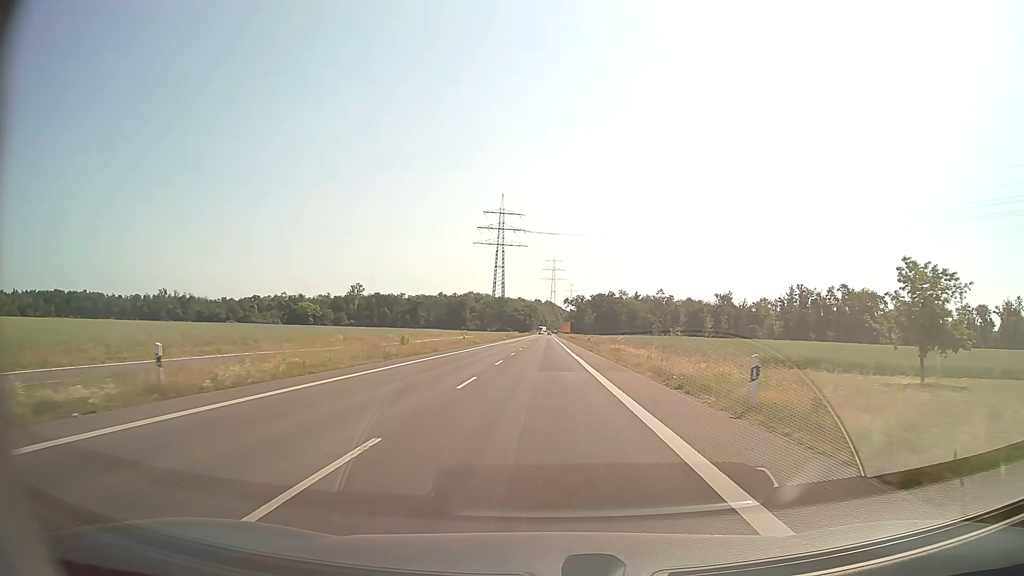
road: secondary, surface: asphalt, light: Day
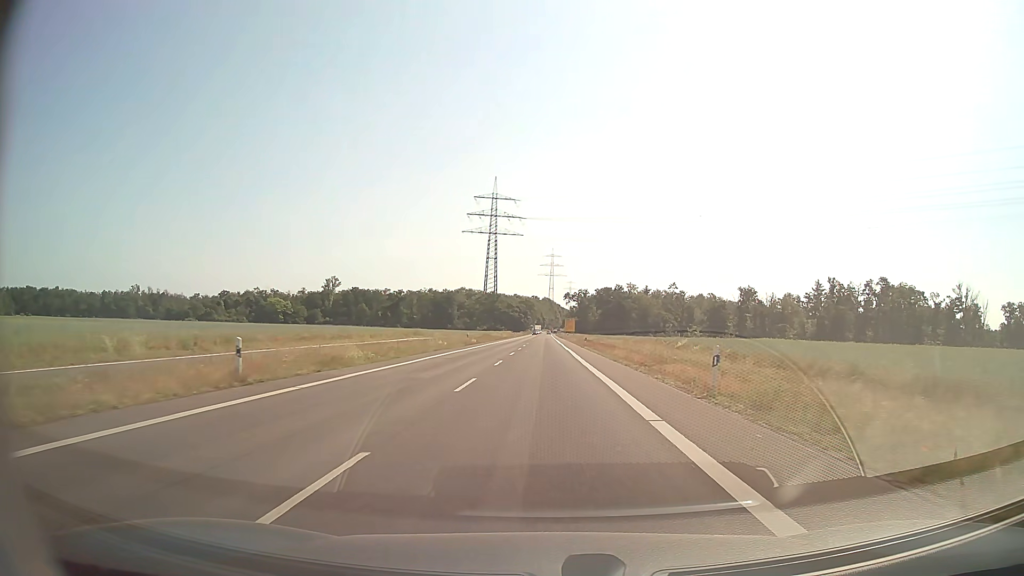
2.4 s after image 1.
(+0.1, +46.6) m; 0°
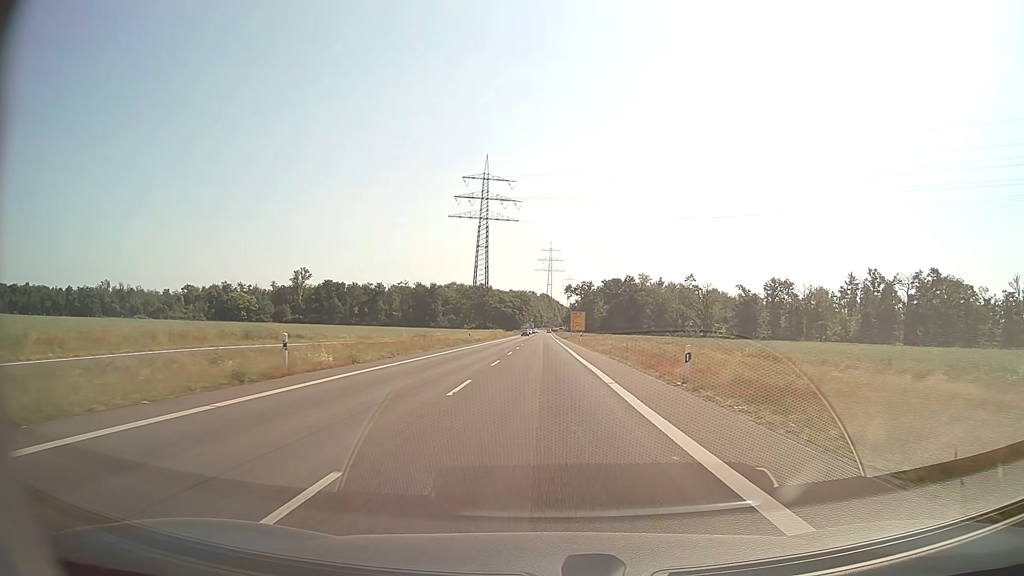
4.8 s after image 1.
(0.0, +46.7) m; 0°
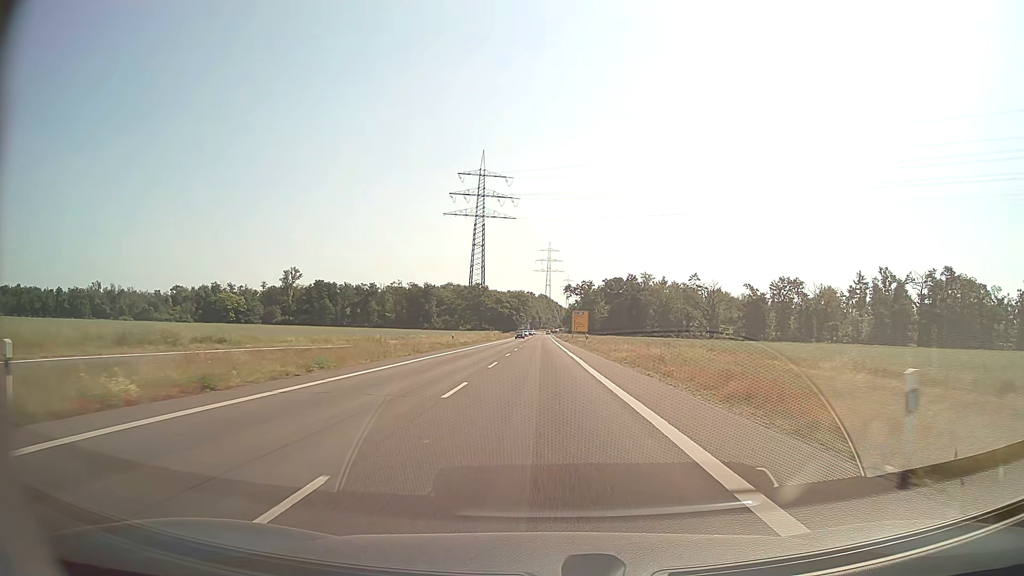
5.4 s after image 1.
(0.0, +11.7) m; 0°
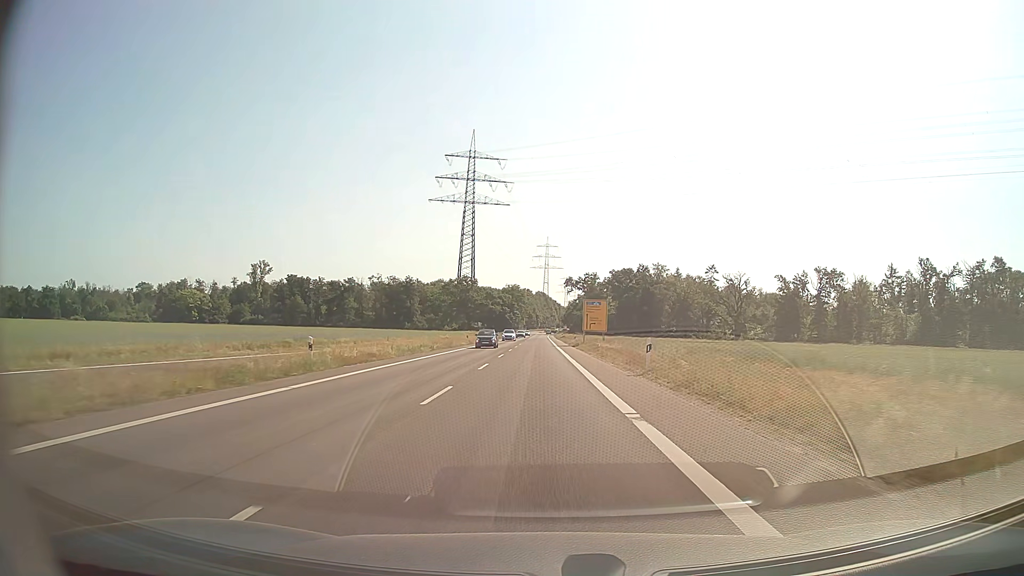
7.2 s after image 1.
(+0.1, +35.2) m; 0°
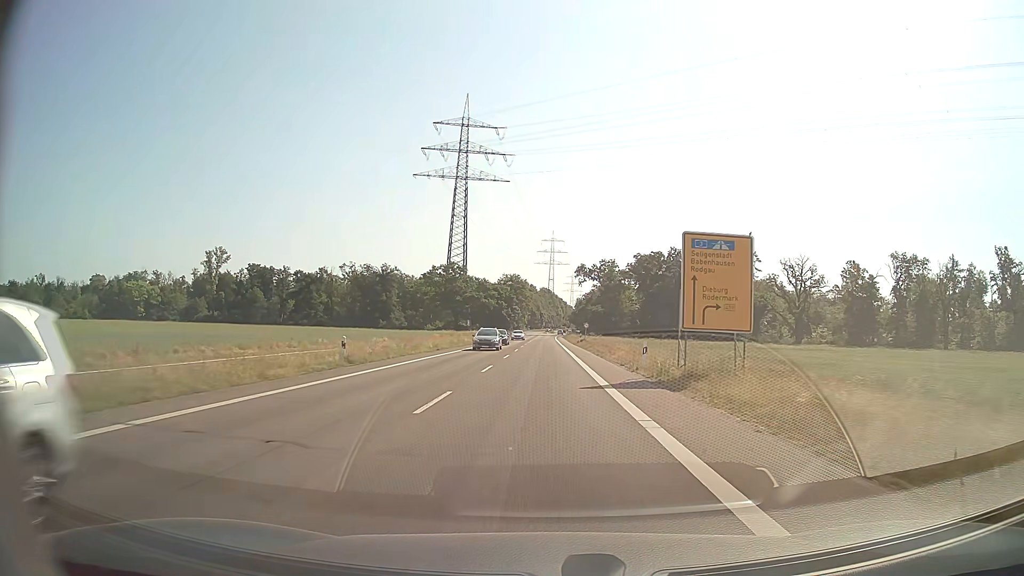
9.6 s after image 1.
(-0.4, +47.0) m; 0°
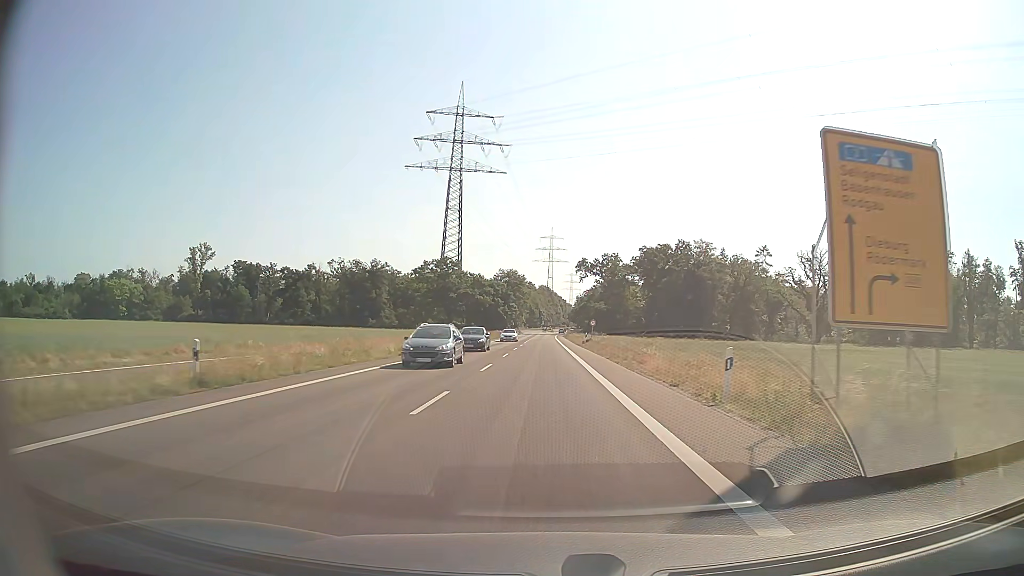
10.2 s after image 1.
(0.0, +11.7) m; 0°
